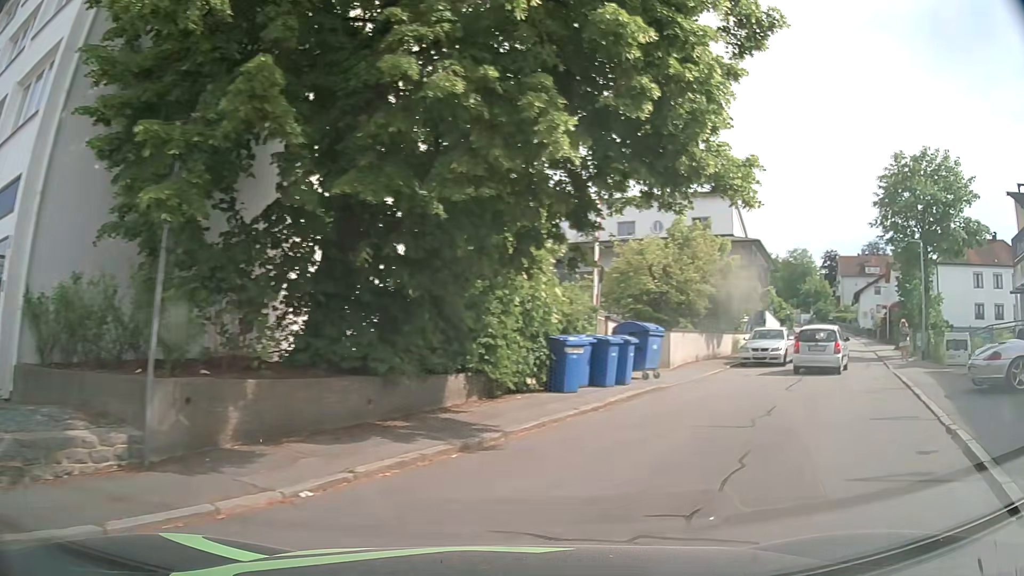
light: Day
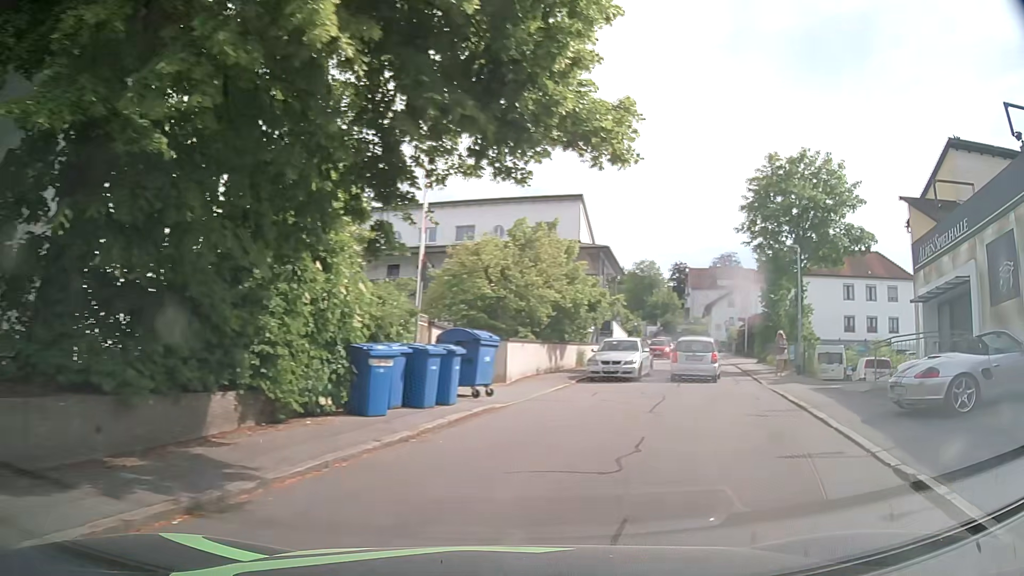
(+0.4, +2.9) m; +14°
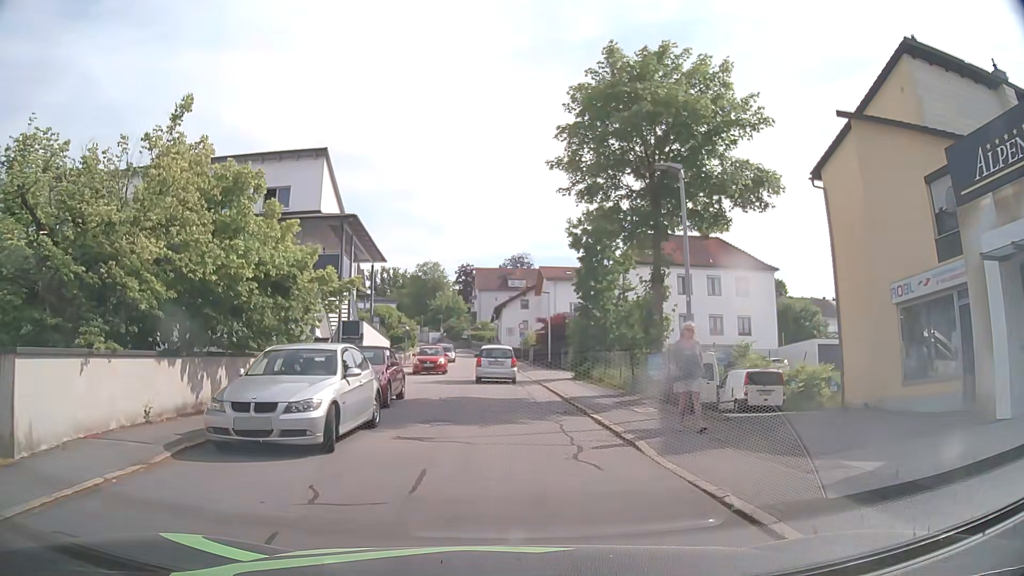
(+3.5, +13.0) m; +18°
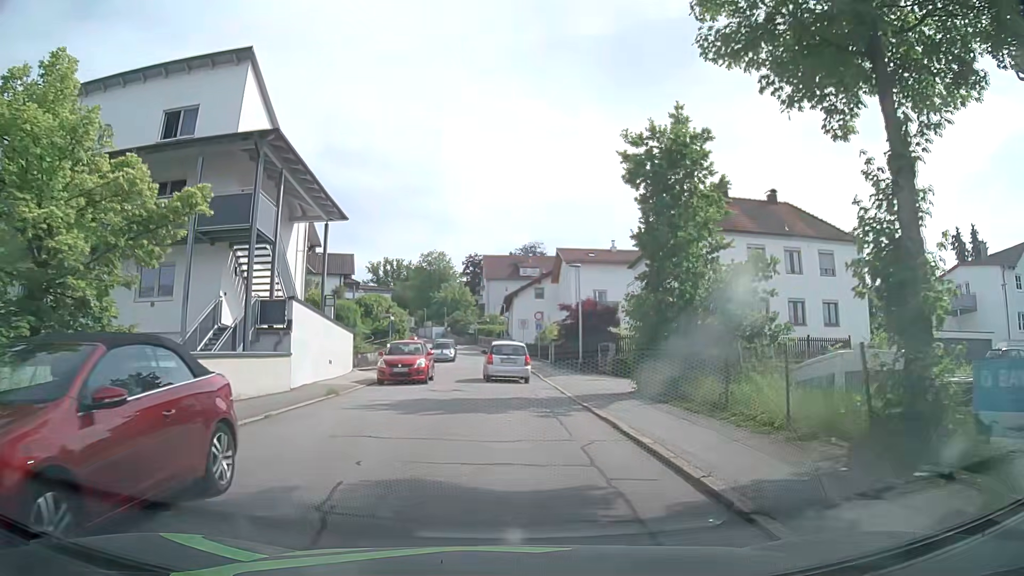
(0.0, +12.5) m; -1°
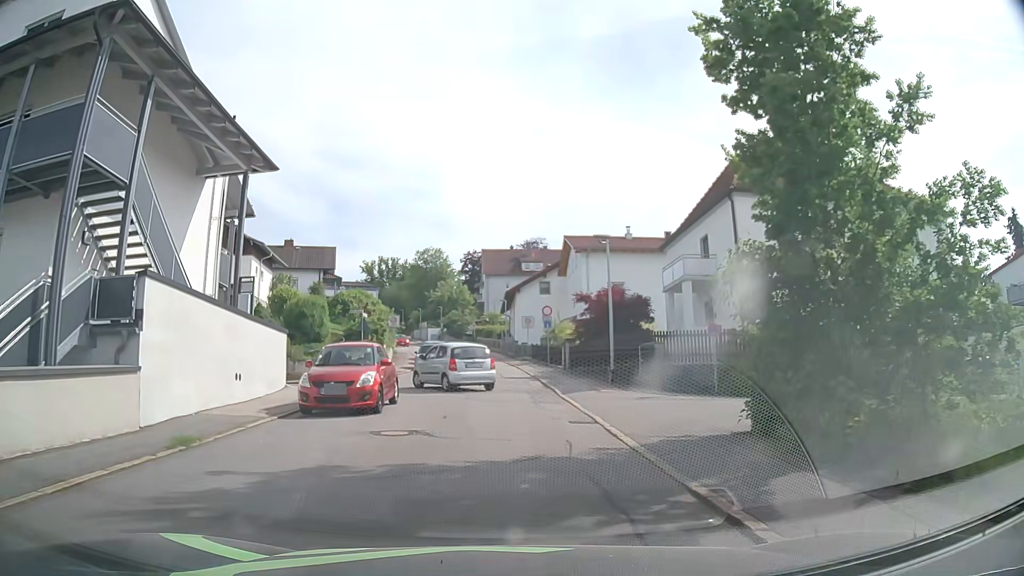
(+0.1, +8.8) m; 0°
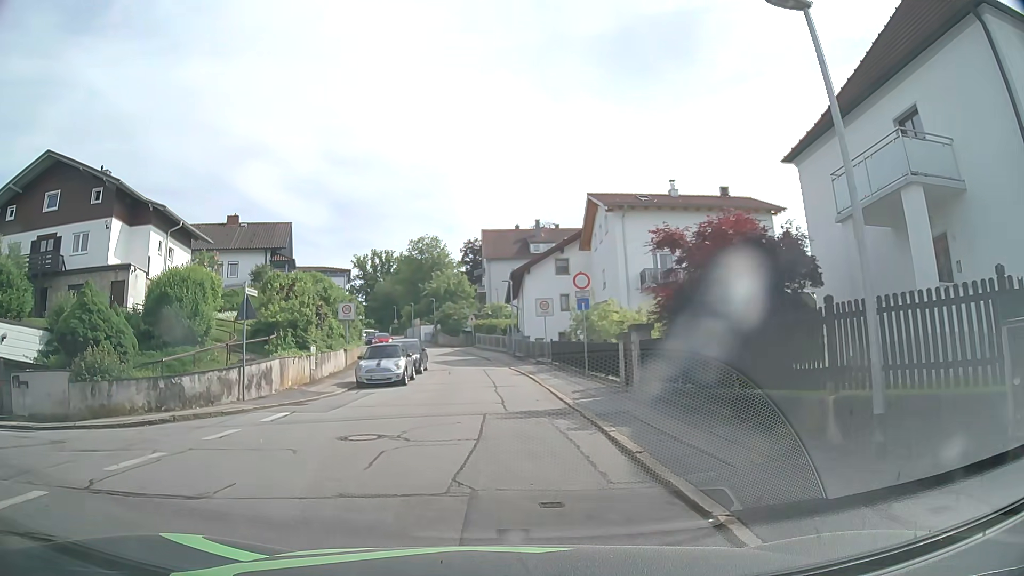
(+0.1, +15.9) m; -1°
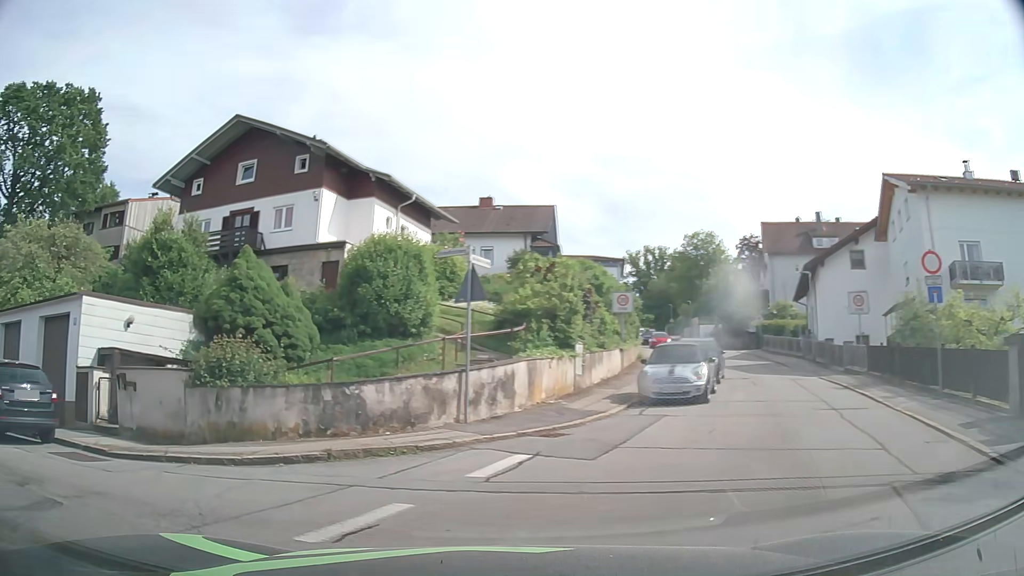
(-0.9, +6.5) m; -23°
